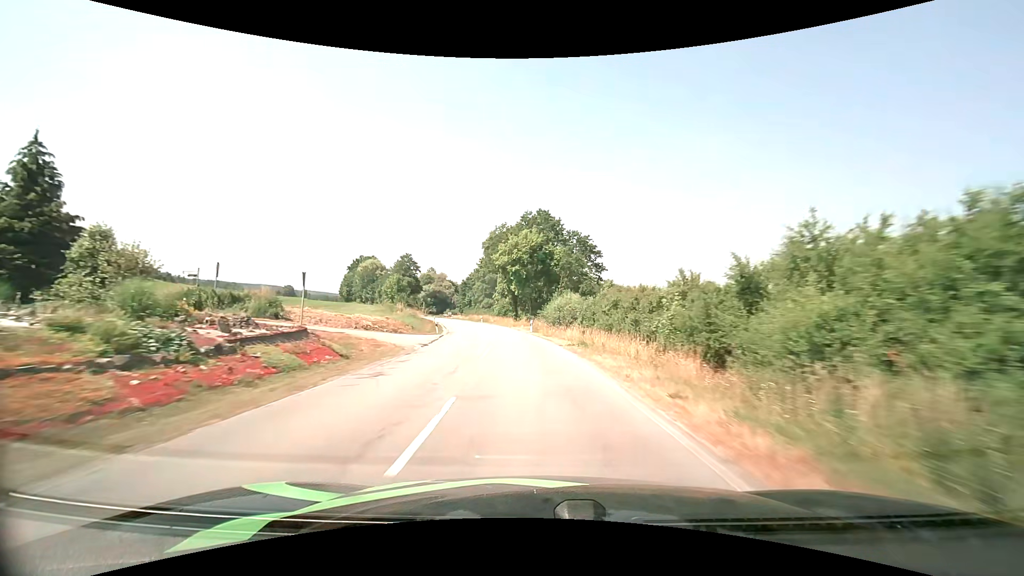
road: secondary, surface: asphalt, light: Day
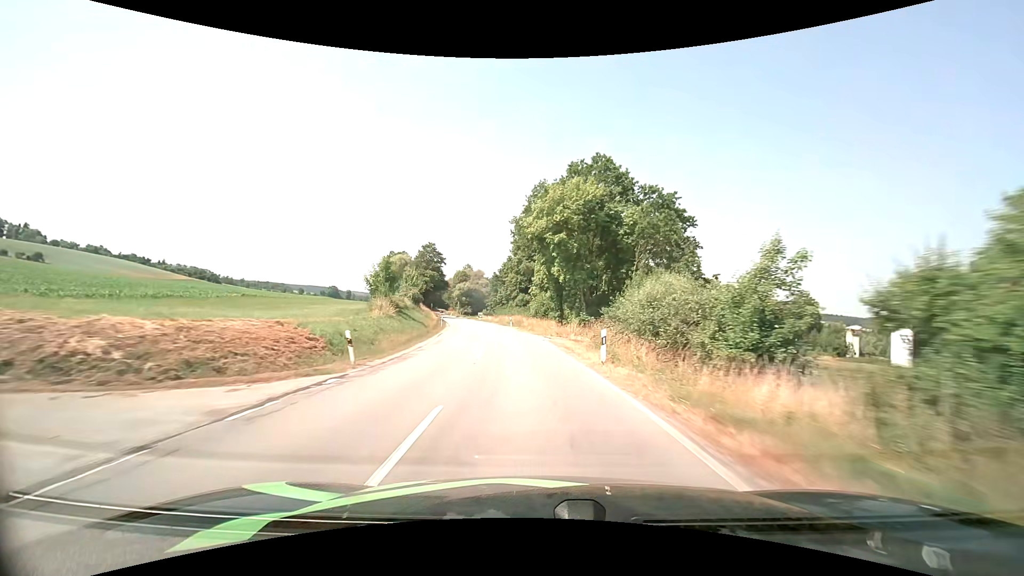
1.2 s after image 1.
(-1.1, +25.0) m; -5°
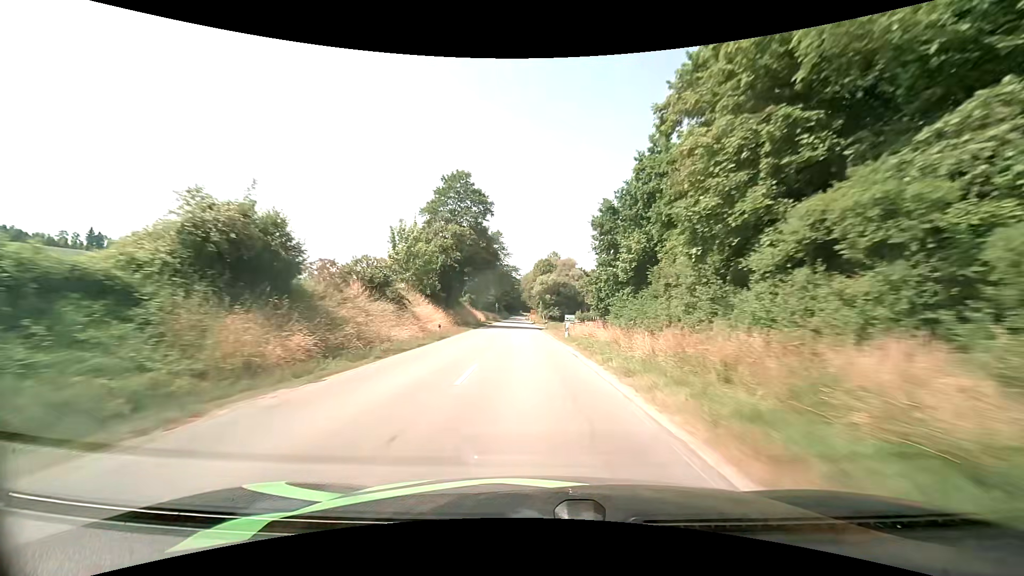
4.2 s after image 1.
(-7.1, +65.3) m; -11°
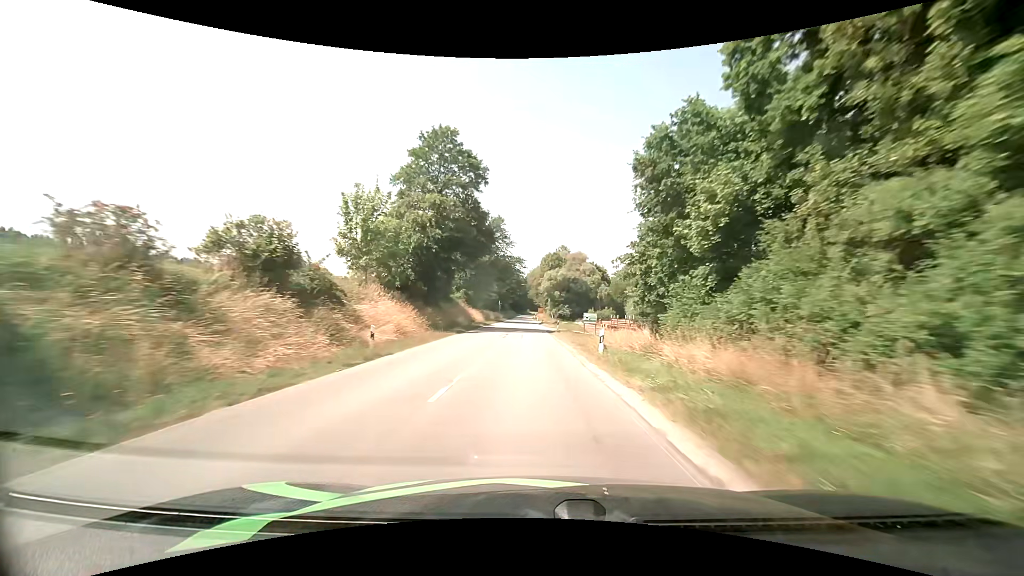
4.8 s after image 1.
(-0.1, +13.5) m; -1°
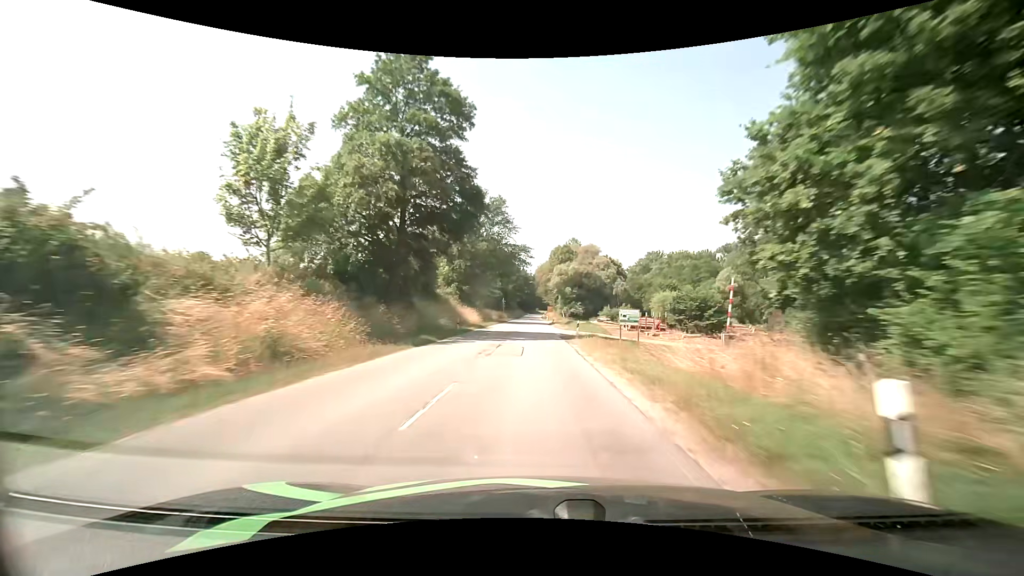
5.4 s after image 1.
(-0.1, +13.4) m; -1°
